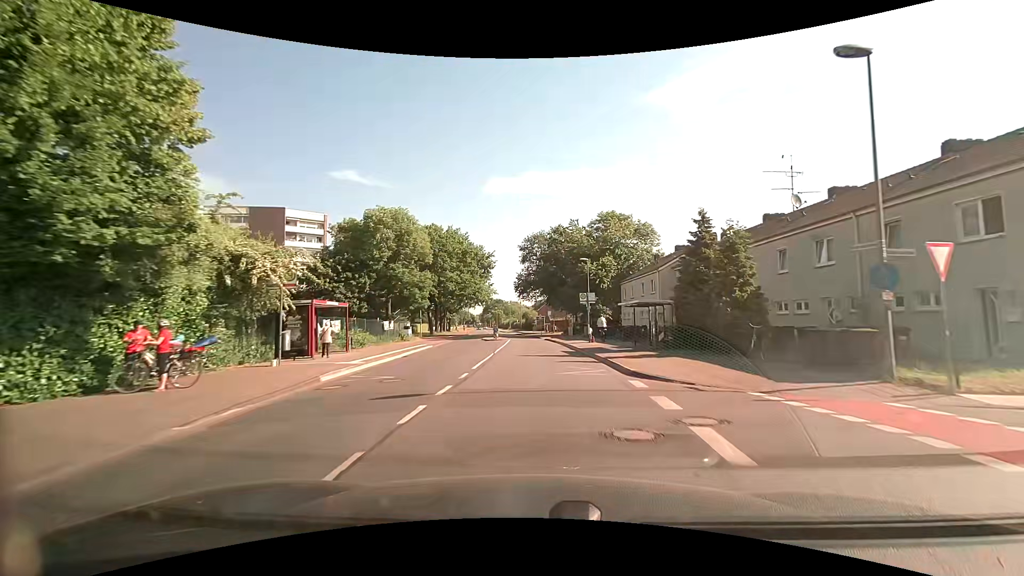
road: tertiary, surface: asphalt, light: Day
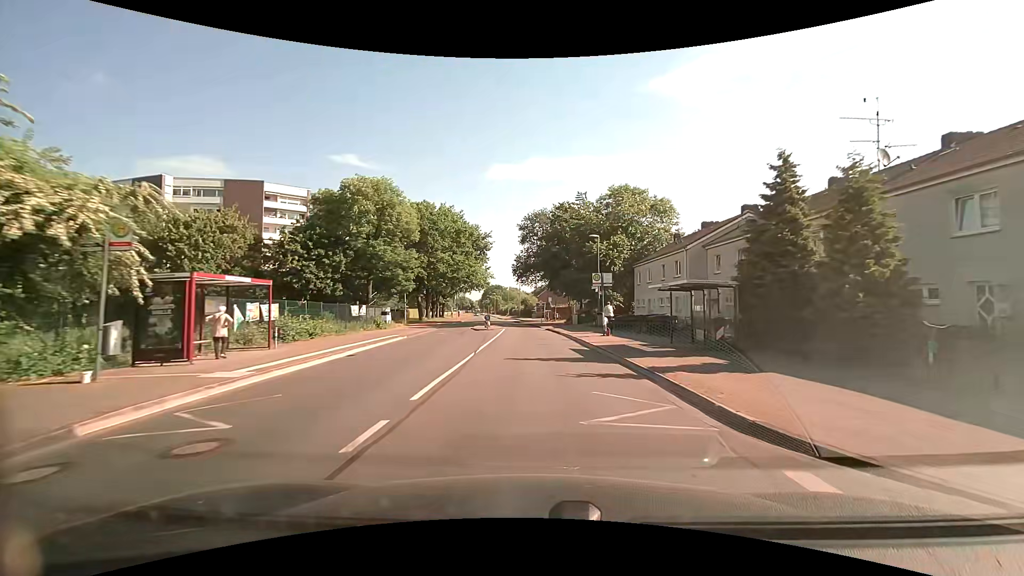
(+0.1, +7.5) m; +1°
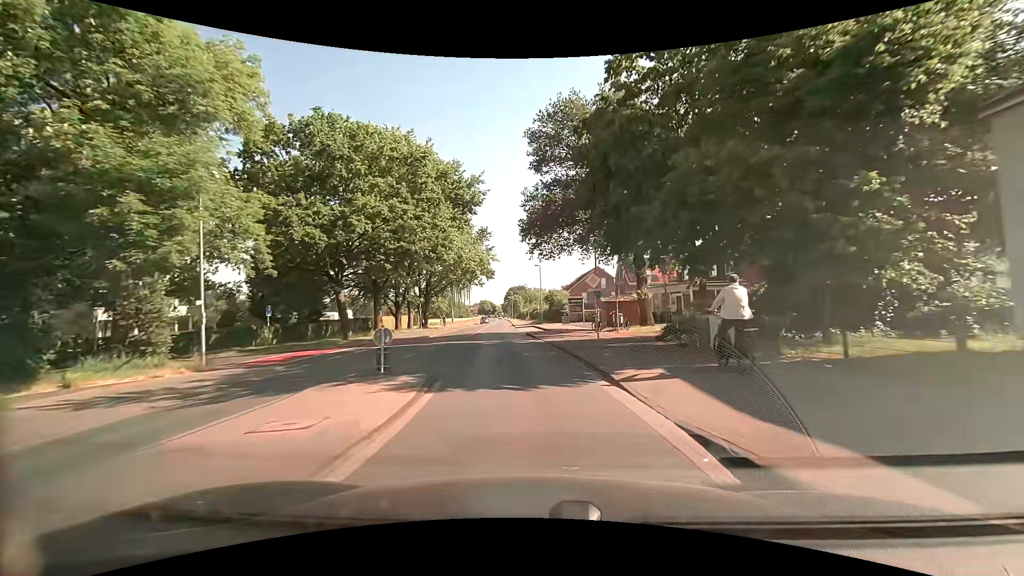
(-0.3, +37.2) m; -3°
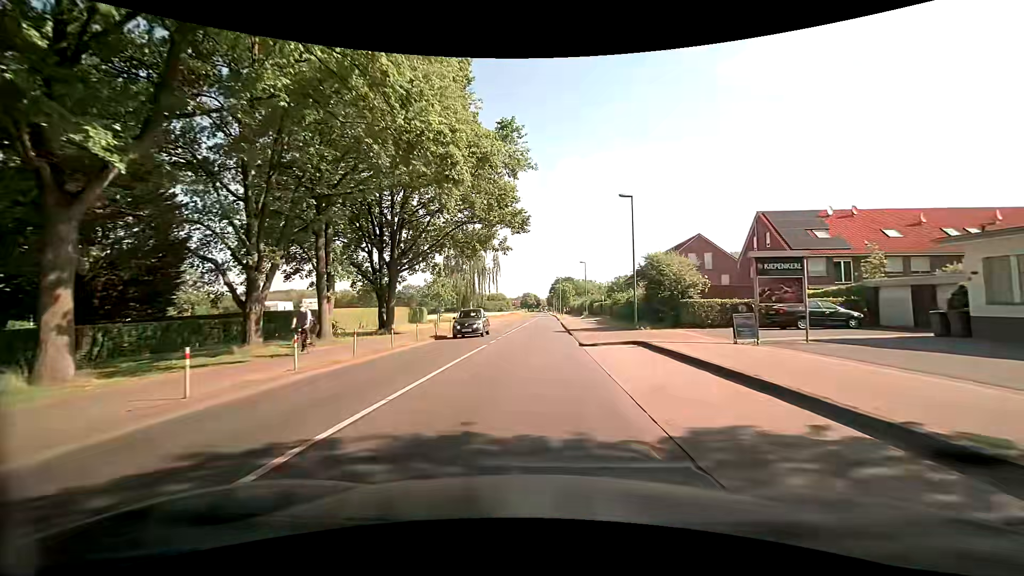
(-2.2, +36.6) m; -5°
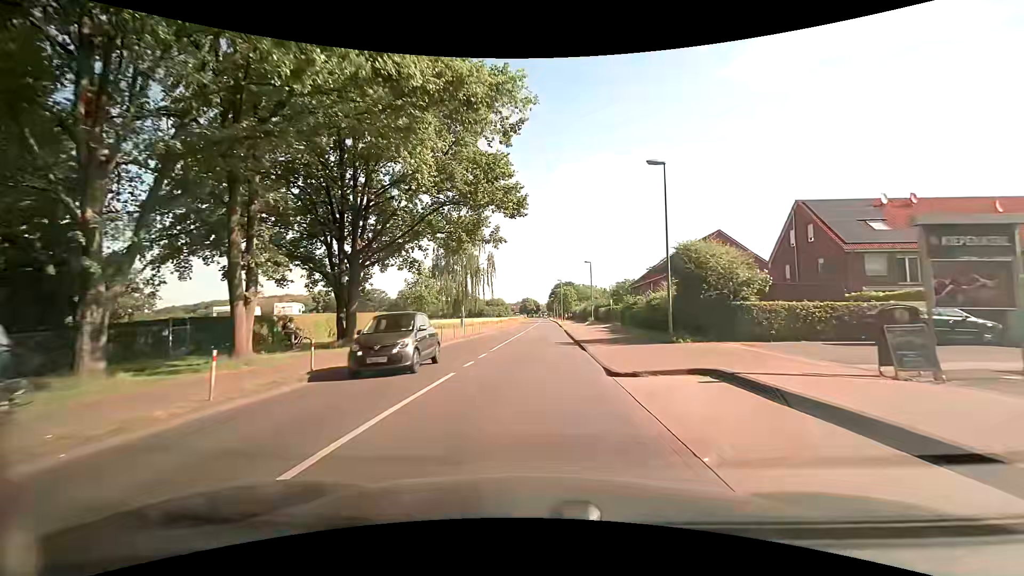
(0.0, +7.4) m; +1°
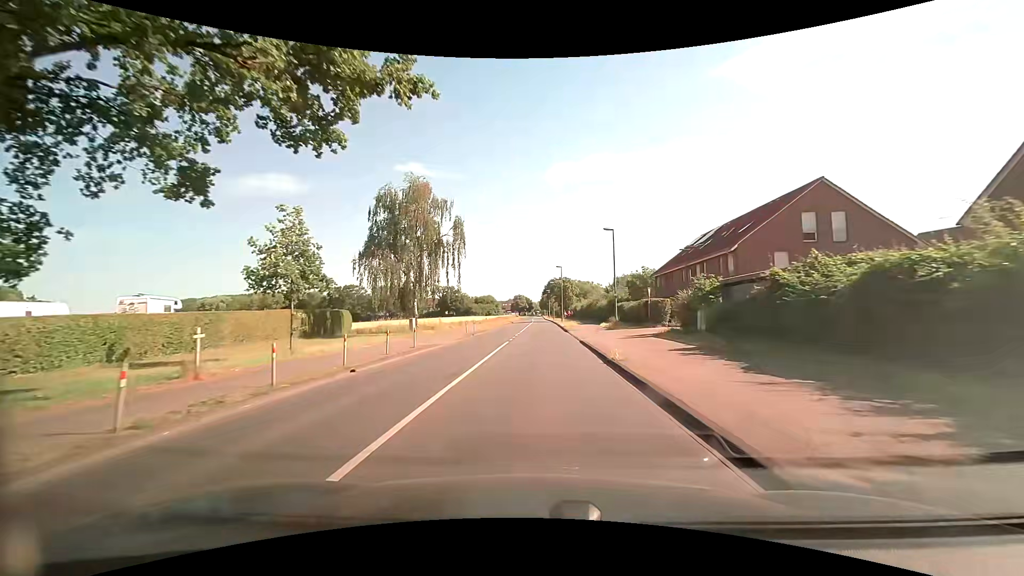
(-0.2, +22.3) m; 0°
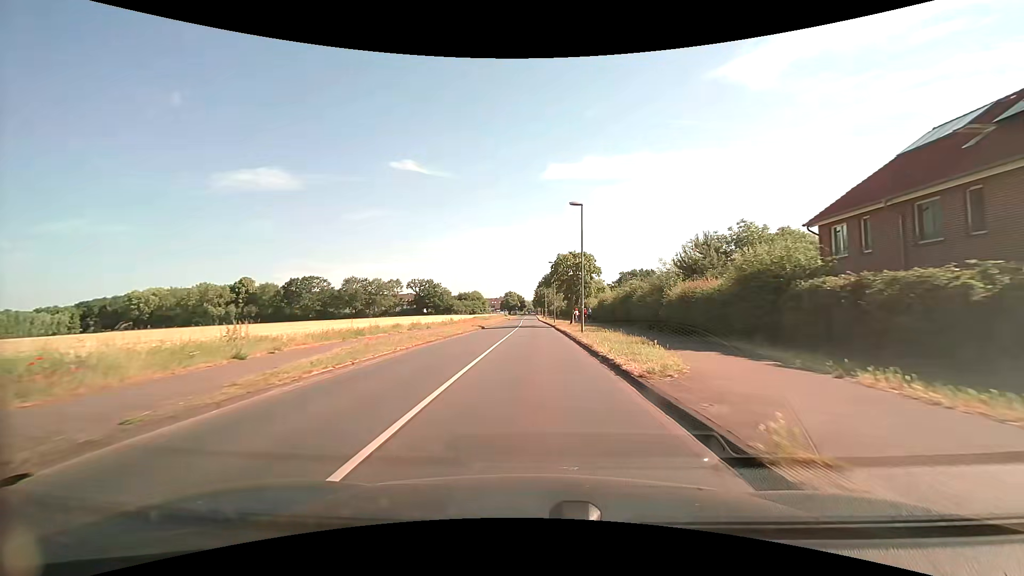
(+0.6, +38.9) m; +1°
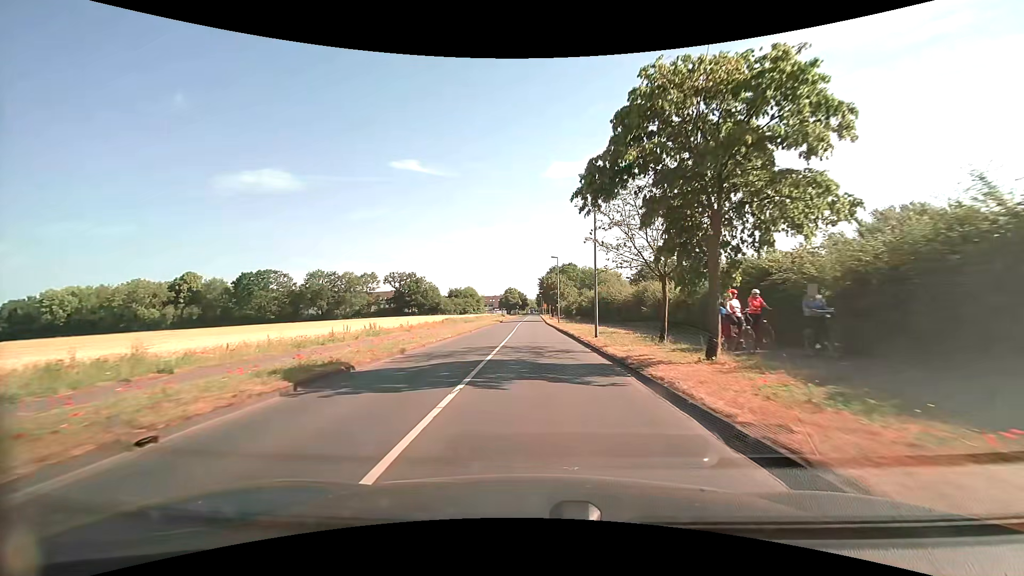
(-0.3, +39.0) m; 0°
(0, +10) (0, +20) (0, +30) (0, +40) (0, +50) (0, +60) (0, +70) (0, +80) (0, +90) (-1, +100) m
